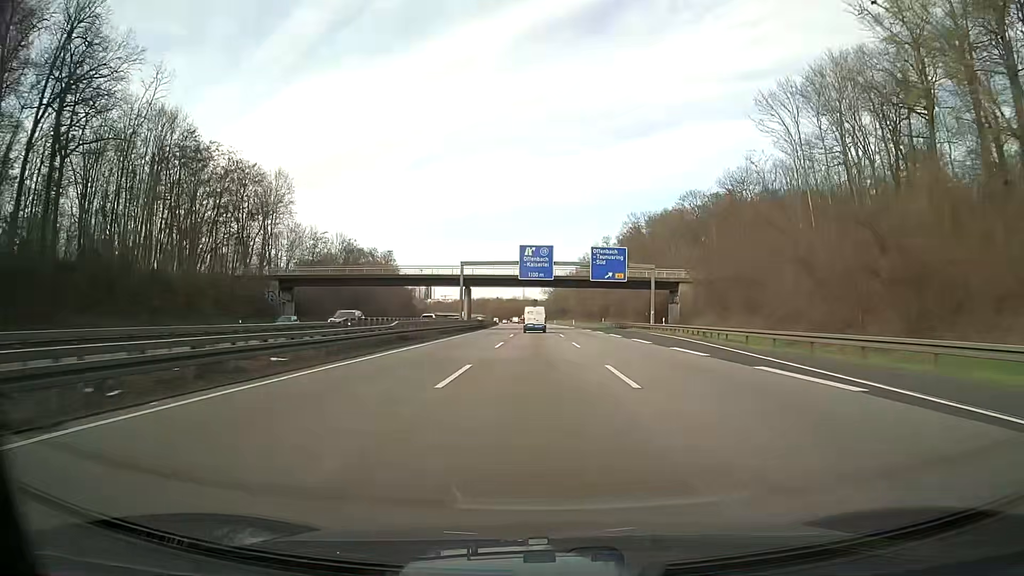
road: motorway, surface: asphalt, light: Day
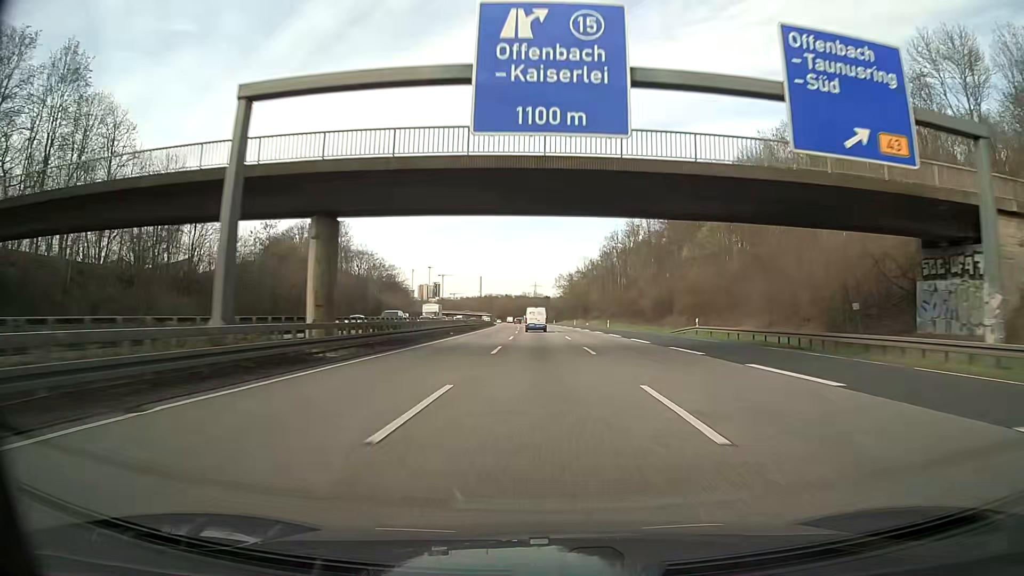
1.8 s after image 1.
(-0.6, +58.6) m; -1°
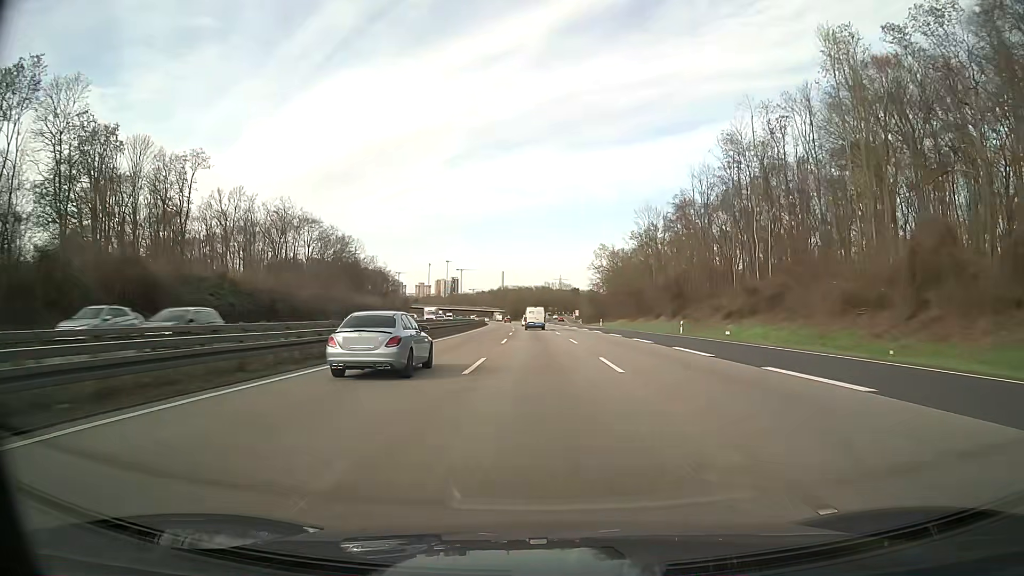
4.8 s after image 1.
(-1.3, +97.5) m; -2°
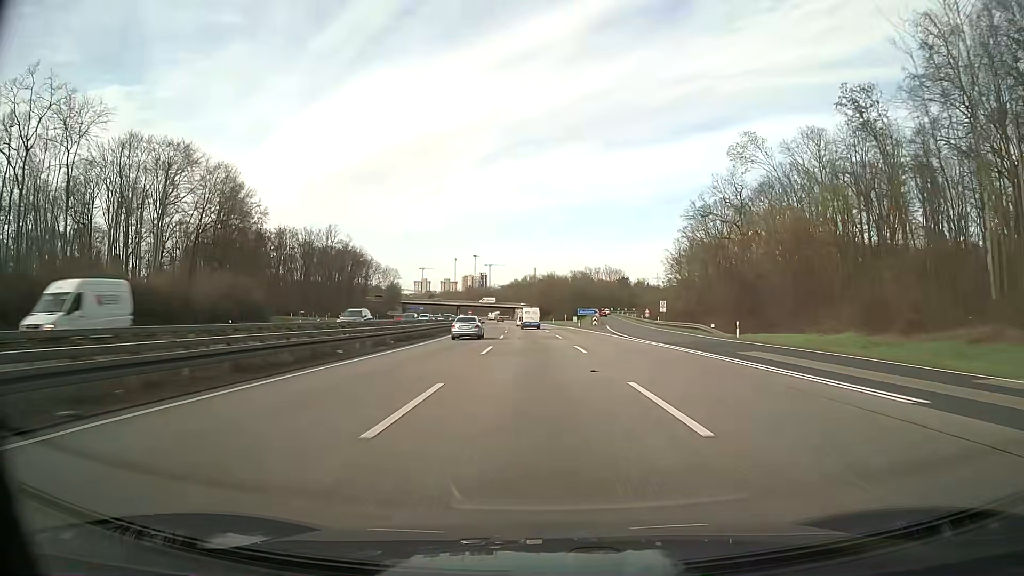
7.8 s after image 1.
(-2.2, +97.0) m; -3°
(0, +10) (0, +20) (0, +30) (-1, +40) (-1, +50) (-1, +60) (-2, +70) (-2, +80) (-3, +90) (-4, +100) m
